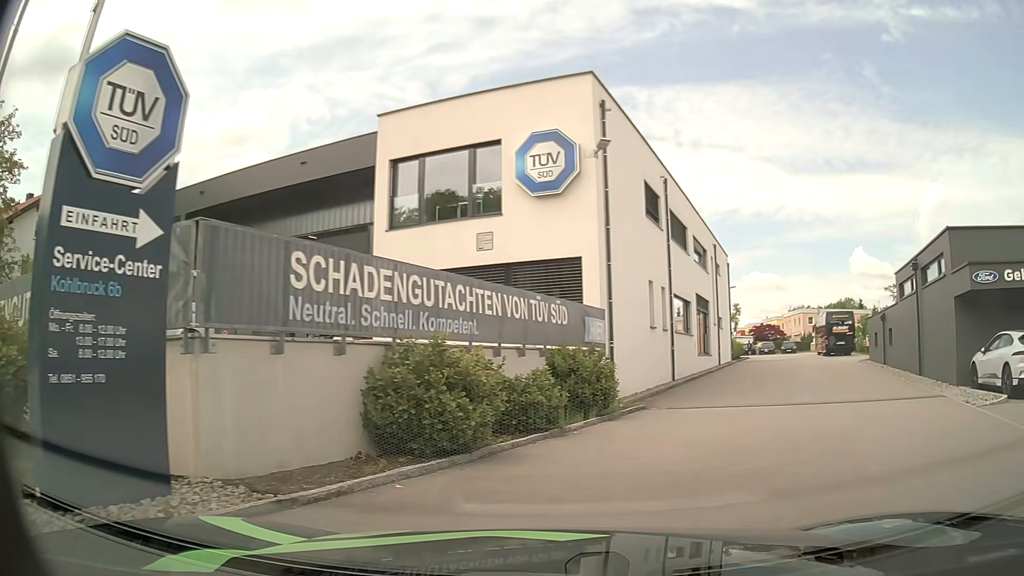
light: Day
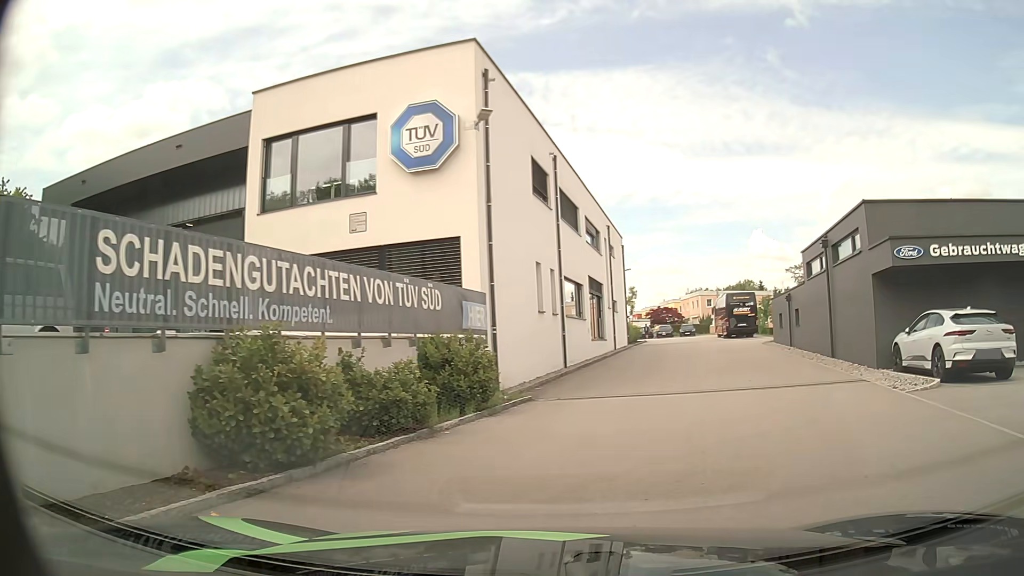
(+0.1, +1.4) m; +9°
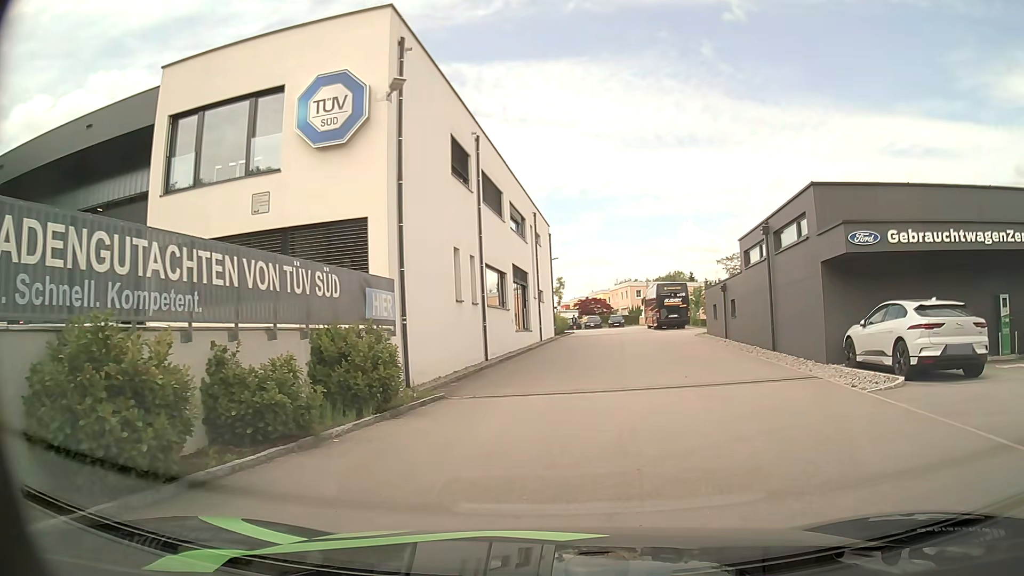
(0.0, +1.5) m; +4°
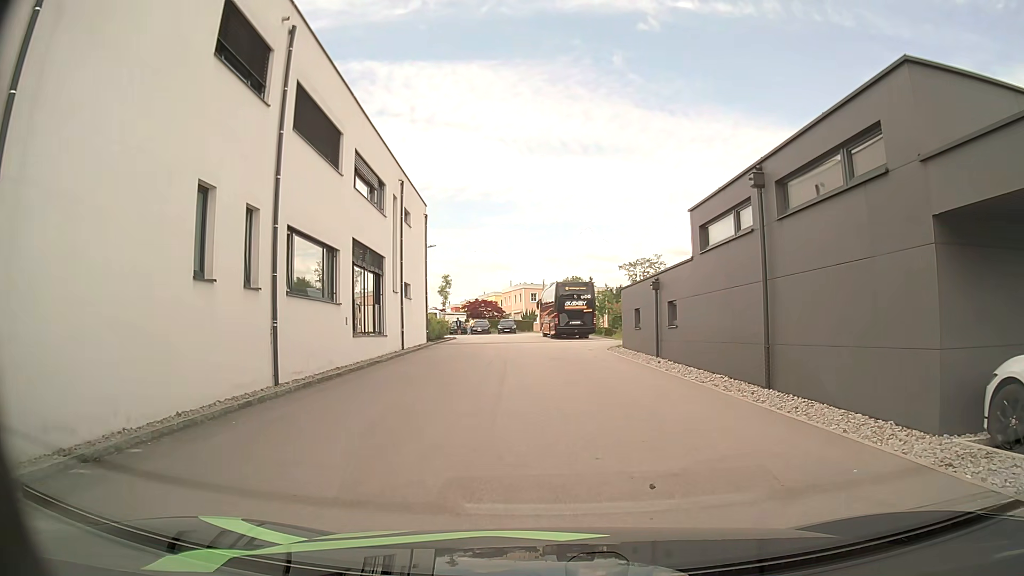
(+1.0, +9.7) m; +8°
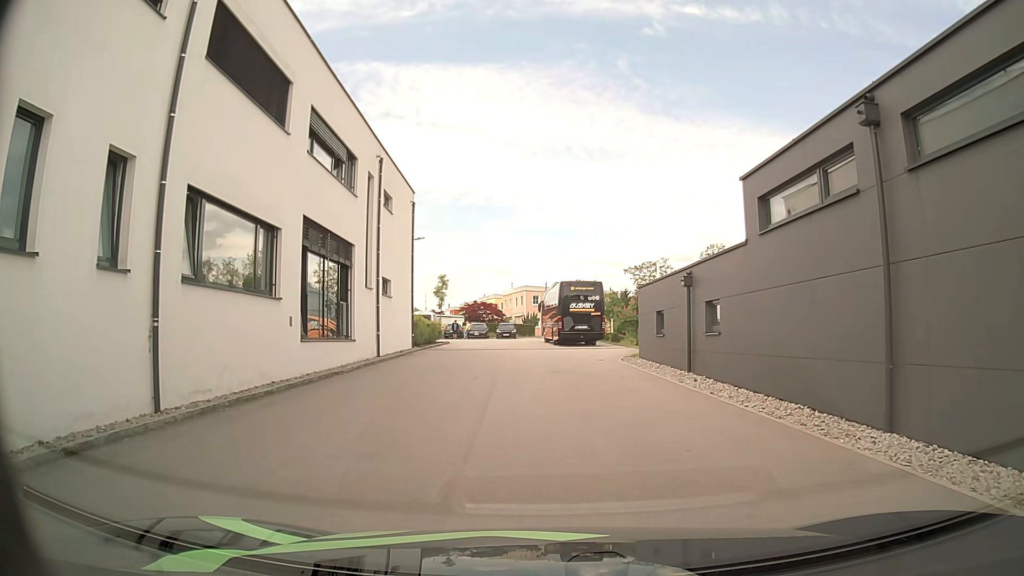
(0.0, +4.8) m; 0°
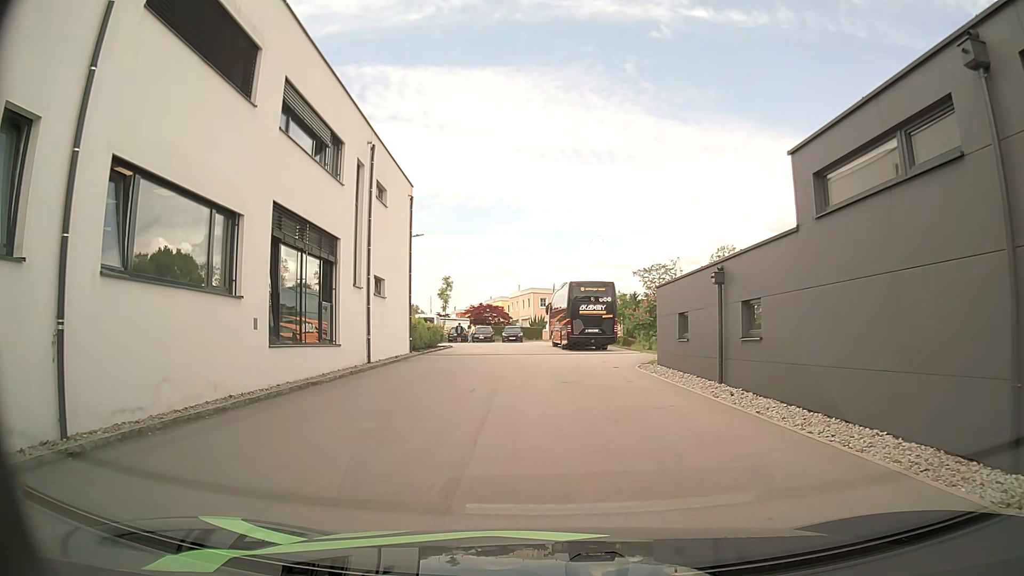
(0.0, +2.4) m; 0°
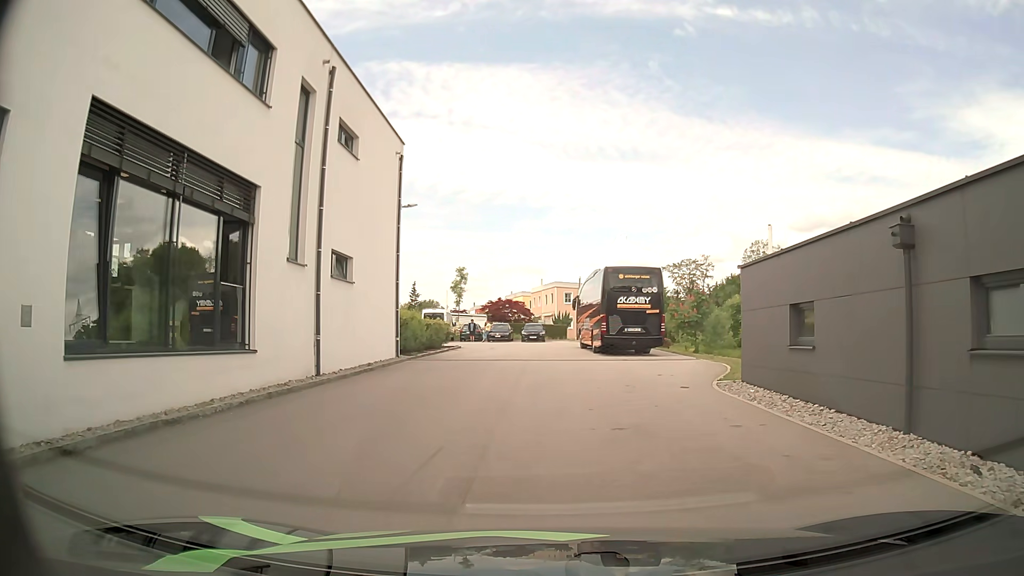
(-0.2, +7.4) m; -1°
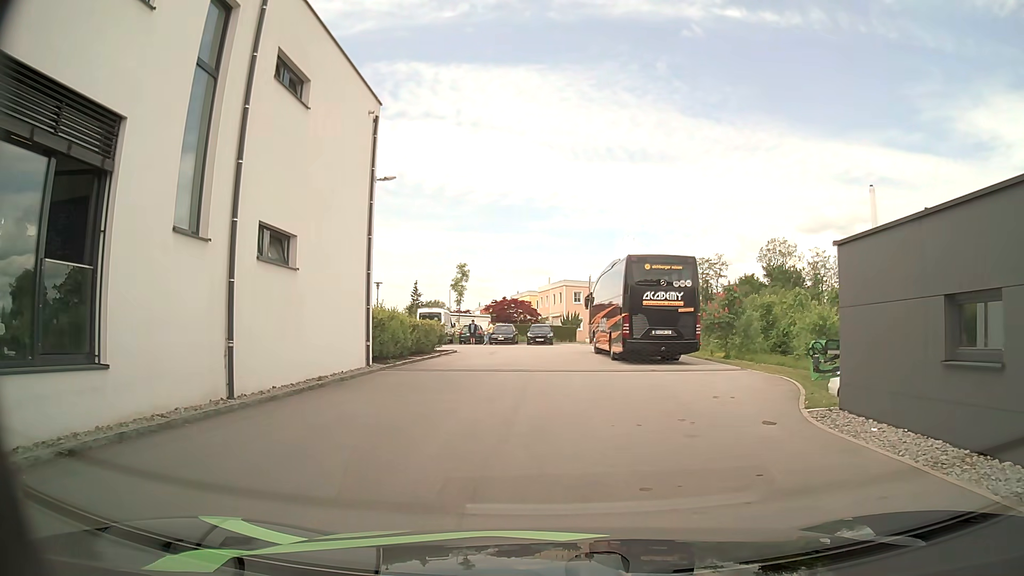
(-0.2, +5.0) m; -2°
